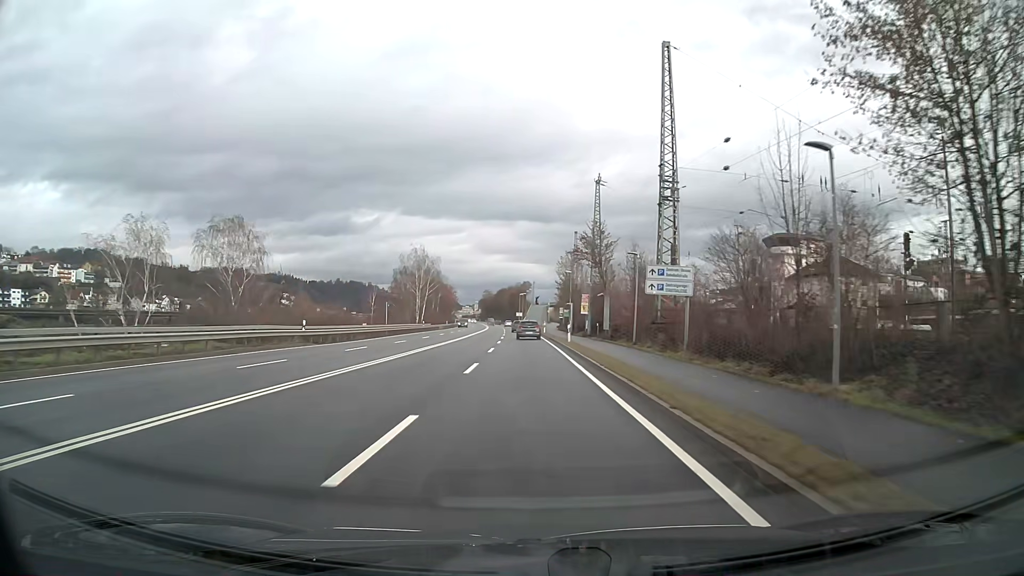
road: primary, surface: asphalt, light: Day
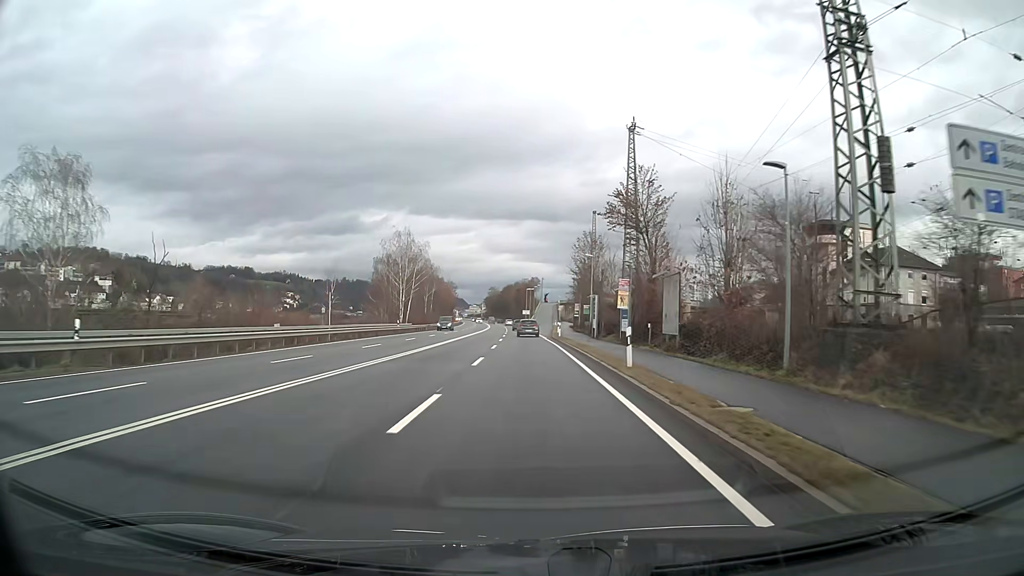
(-0.1, +21.6) m; -1°
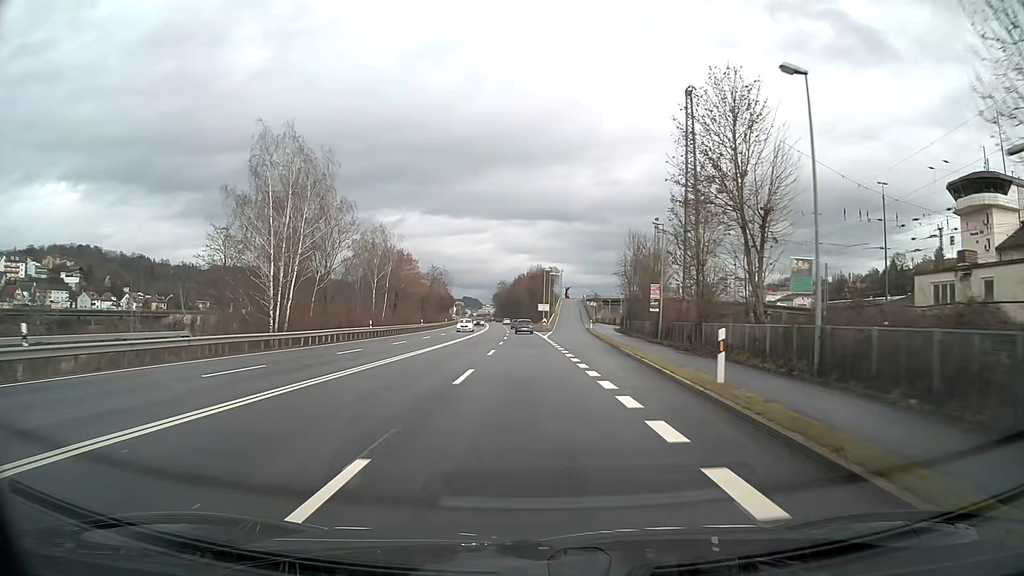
(-0.7, +53.9) m; -1°
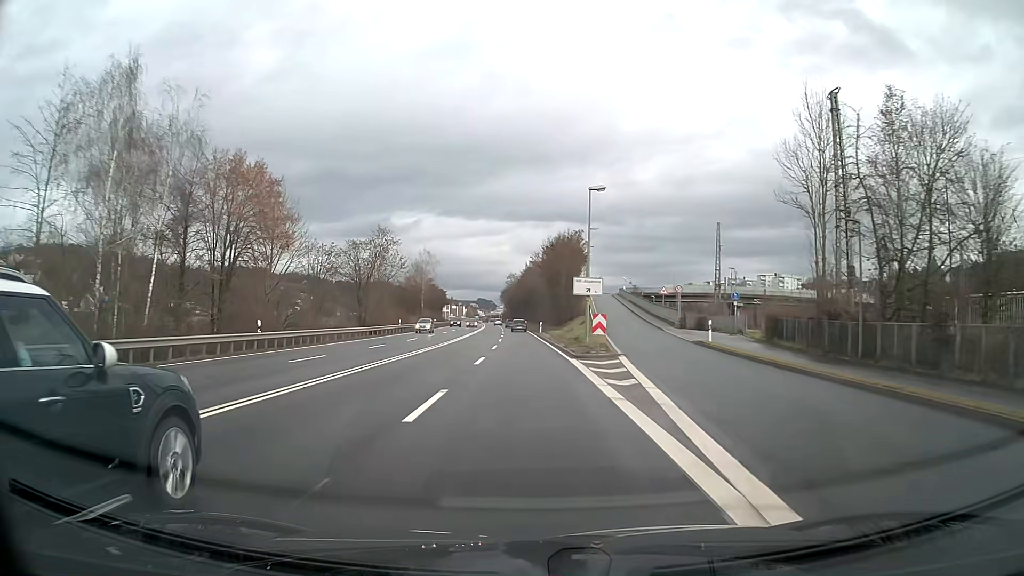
(-0.5, +53.8) m; -1°
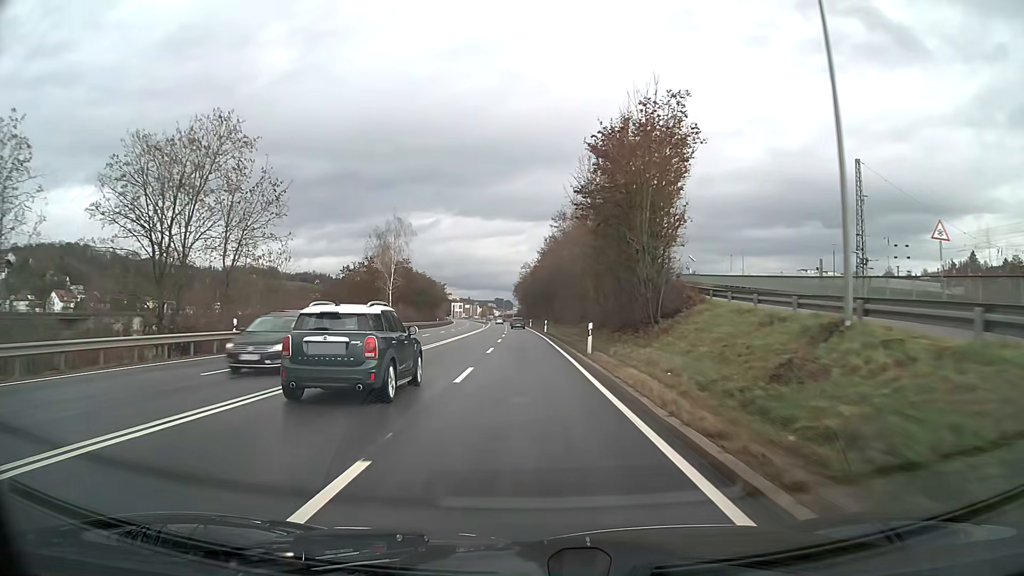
(-0.6, +43.0) m; -2°
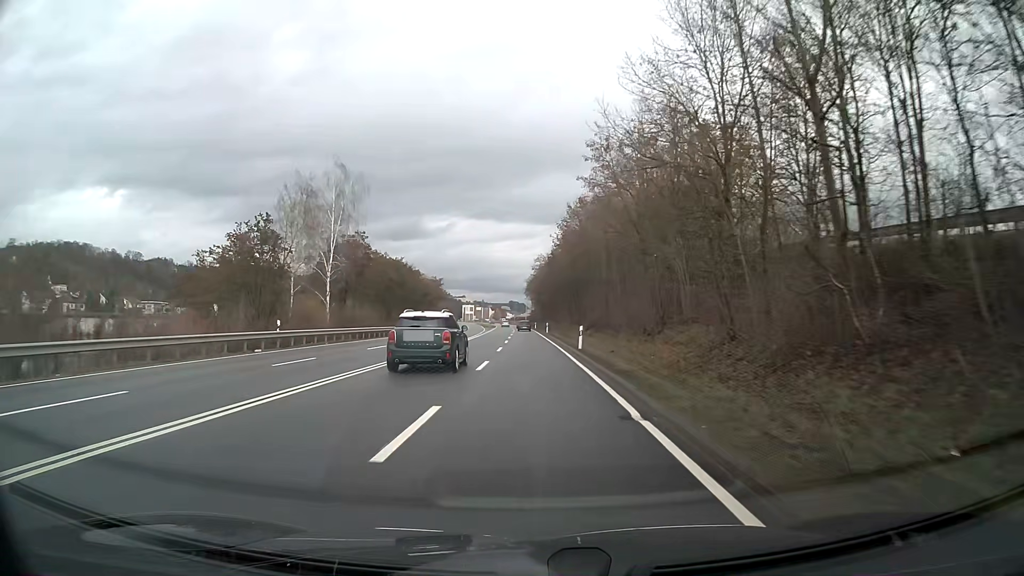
(-0.4, +32.1) m; -1°
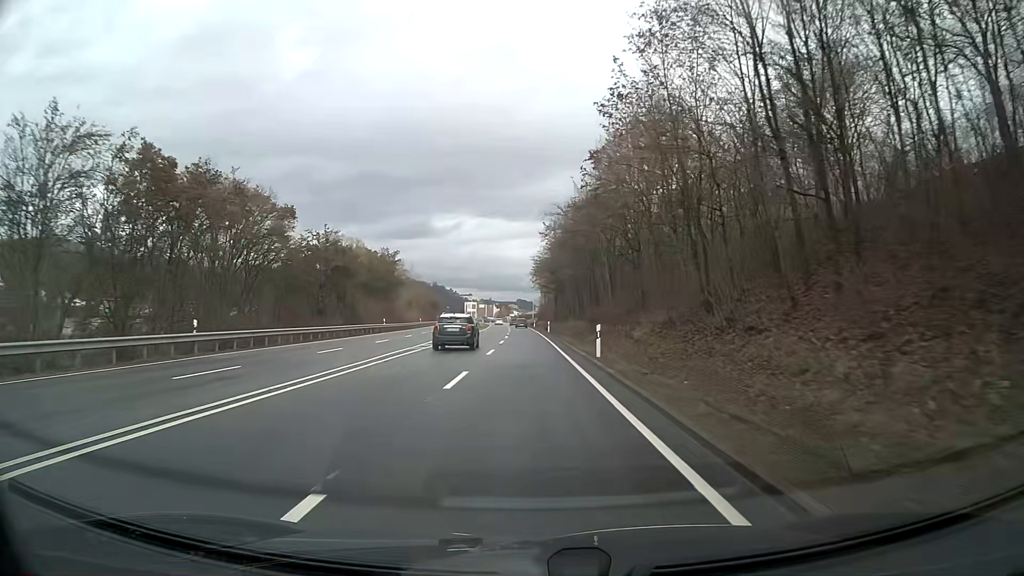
(-0.3, +53.7) m; -1°
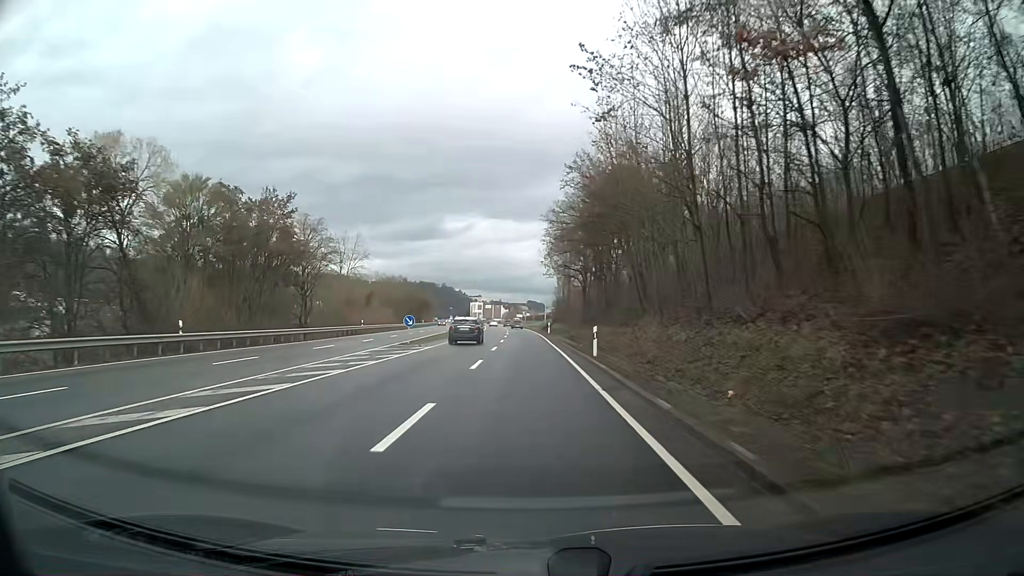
(+0.1, +43.0) m; -1°
